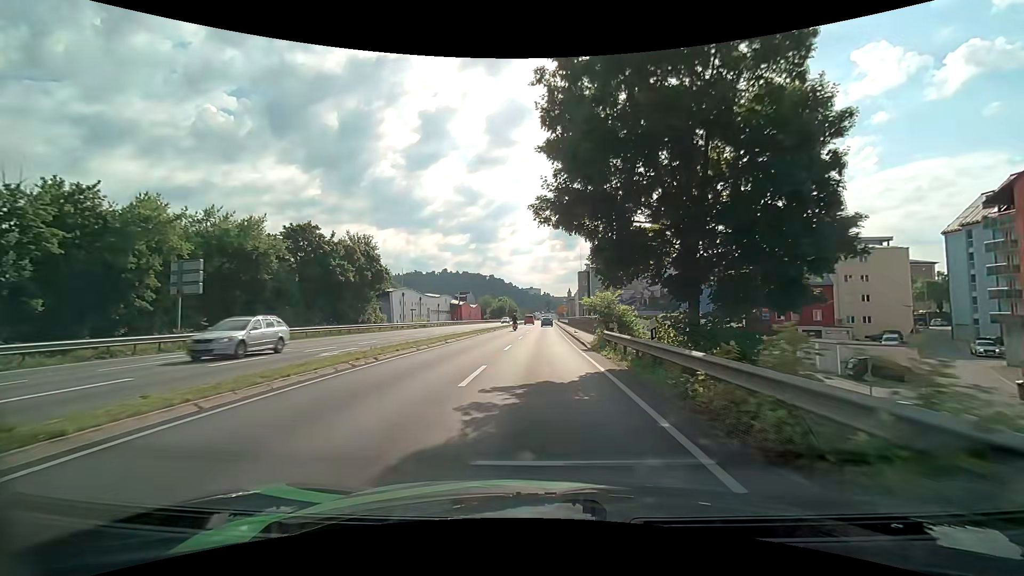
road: primary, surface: asphalt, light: Day
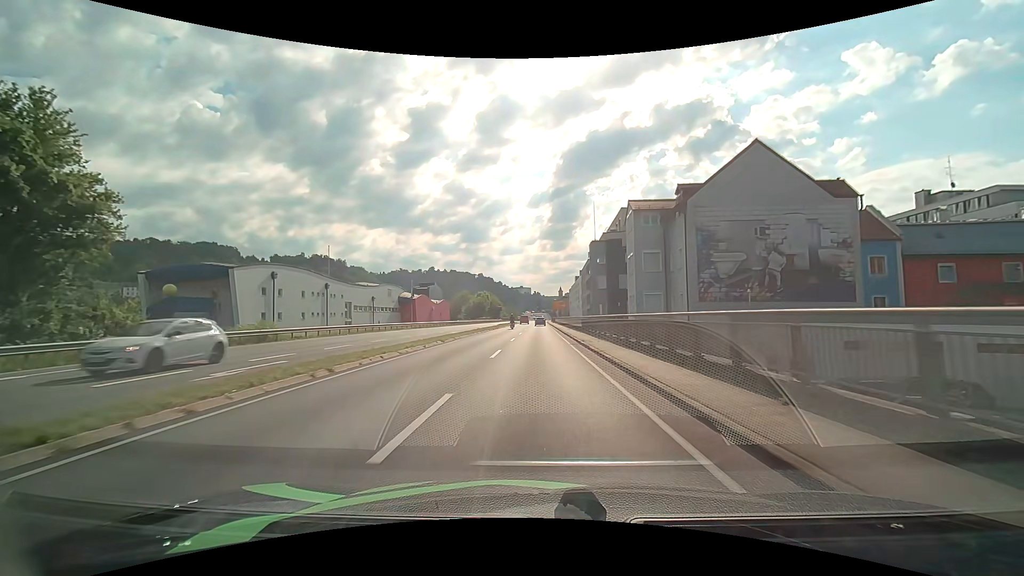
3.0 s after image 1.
(+0.4, +39.8) m; +1°
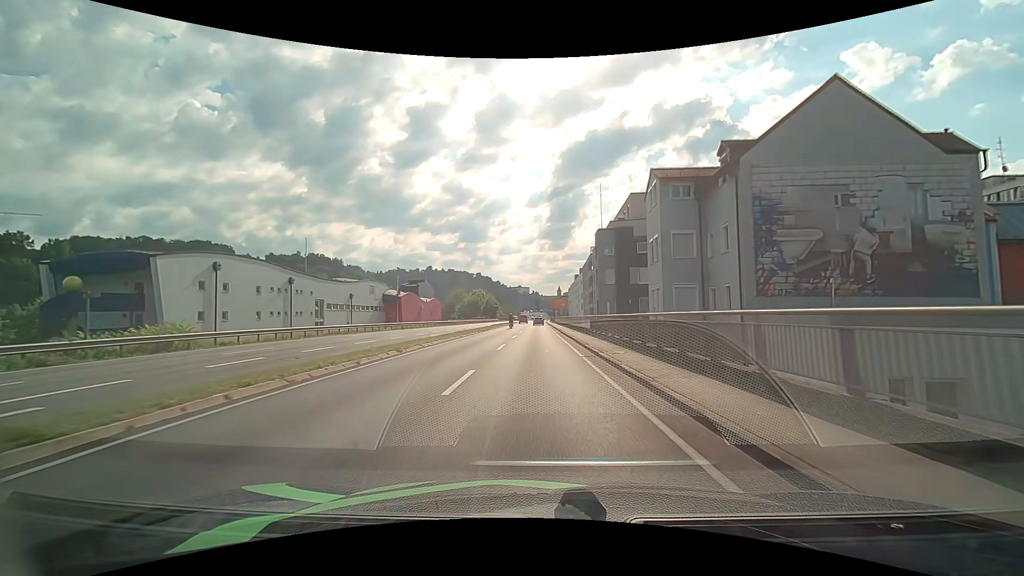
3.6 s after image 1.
(0.0, +8.1) m; 0°
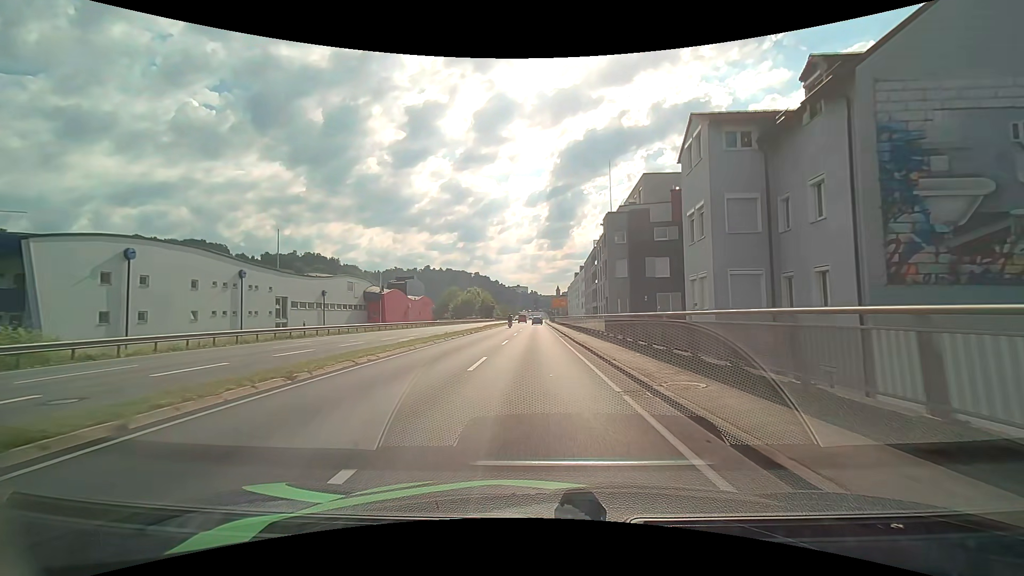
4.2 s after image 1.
(0.0, +8.2) m; 0°
